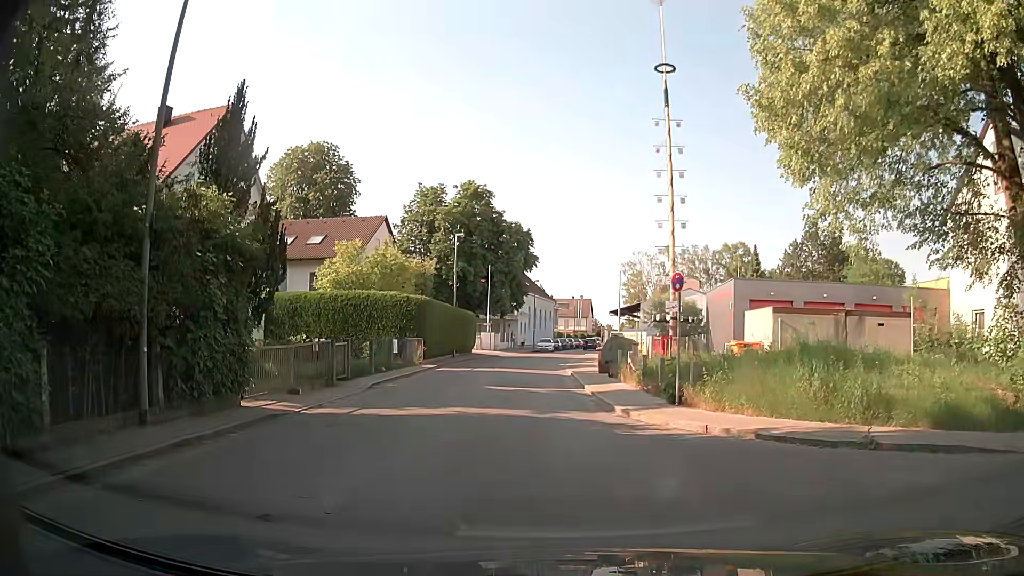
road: residential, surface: asphalt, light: Day
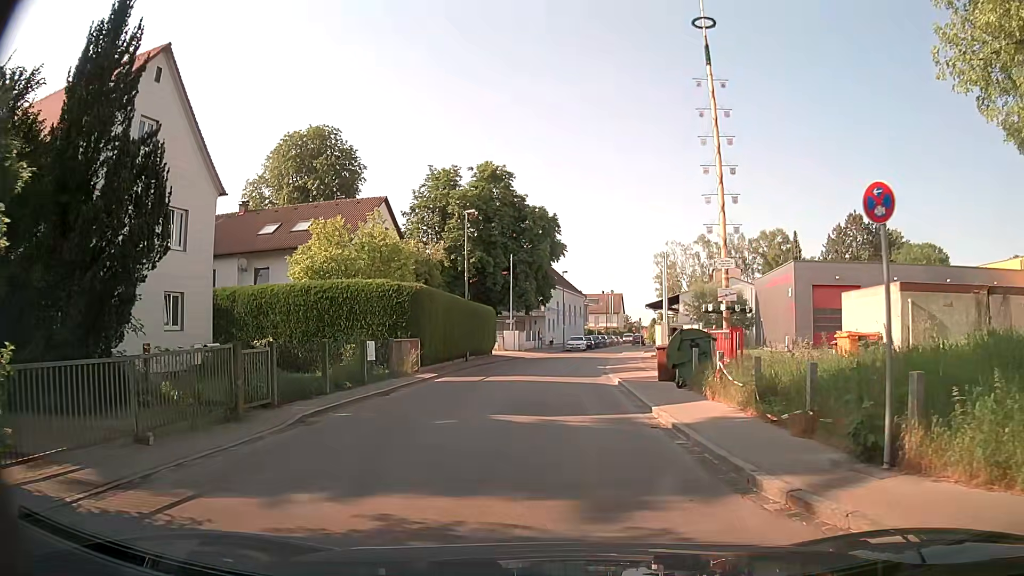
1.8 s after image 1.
(-0.2, +8.0) m; -3°
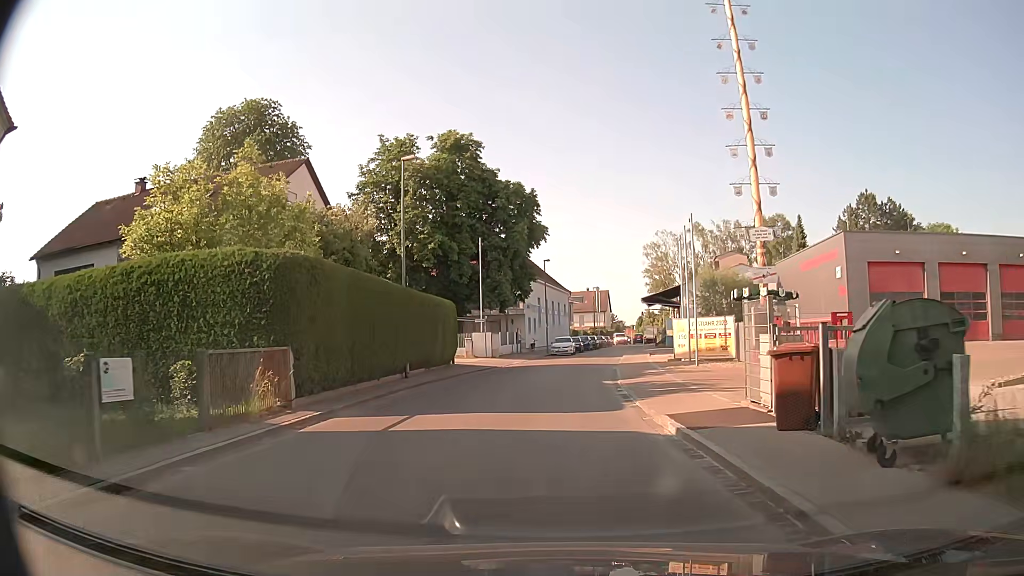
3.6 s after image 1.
(+0.1, +11.4) m; +2°
